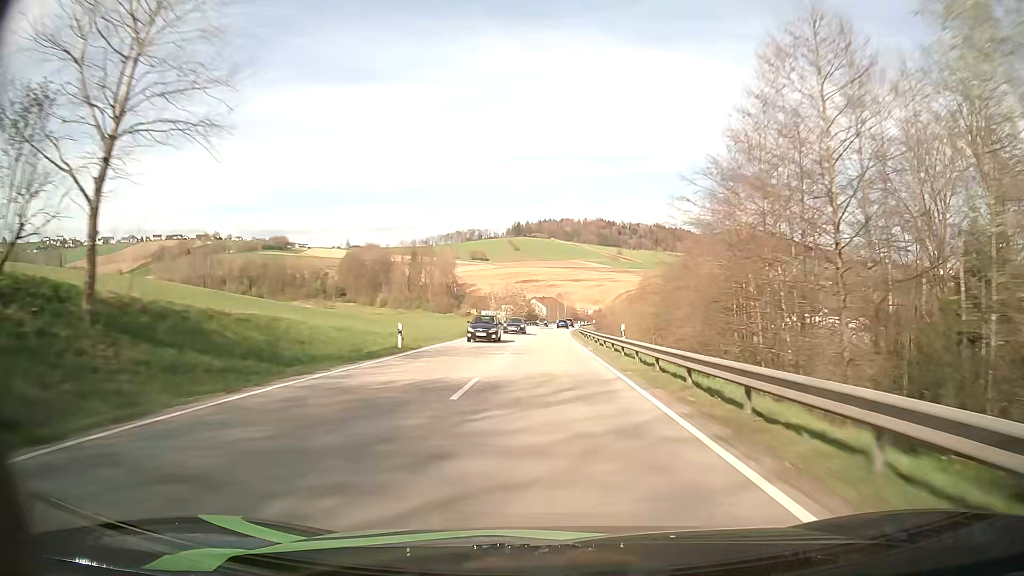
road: secondary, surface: asphalt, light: Day
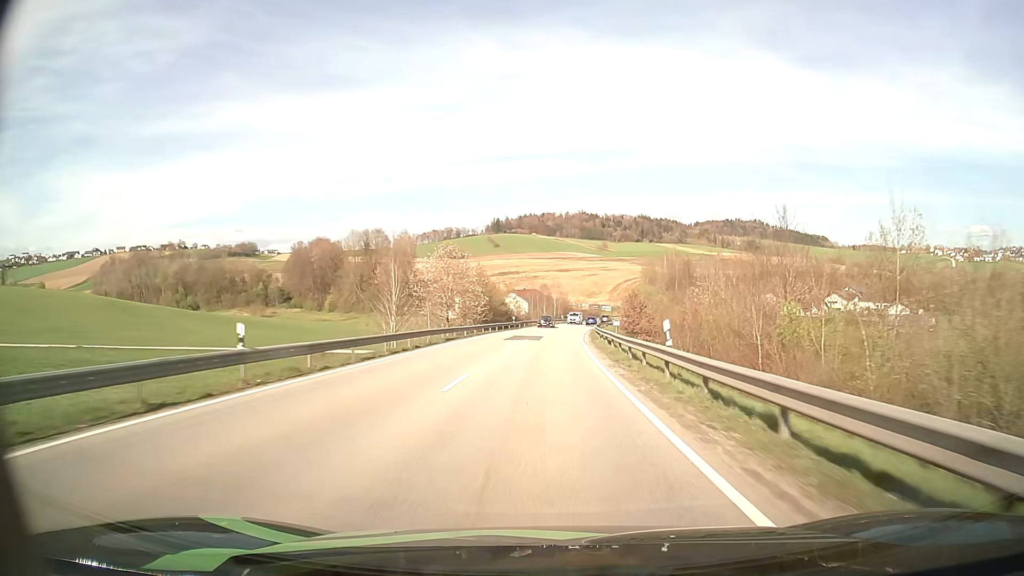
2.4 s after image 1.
(+0.4, +58.5) m; +1°
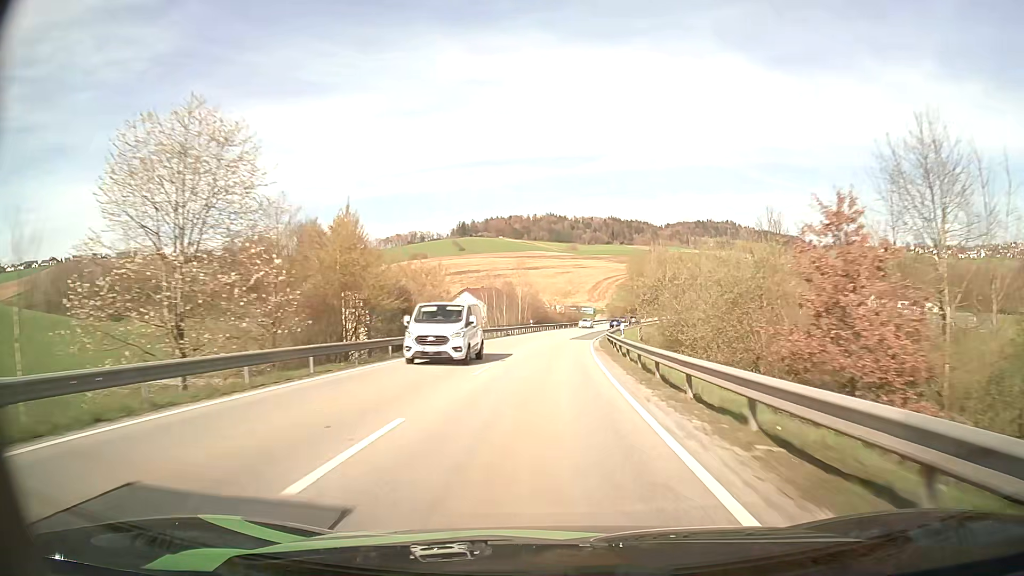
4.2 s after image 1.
(+0.9, +43.4) m; +3°
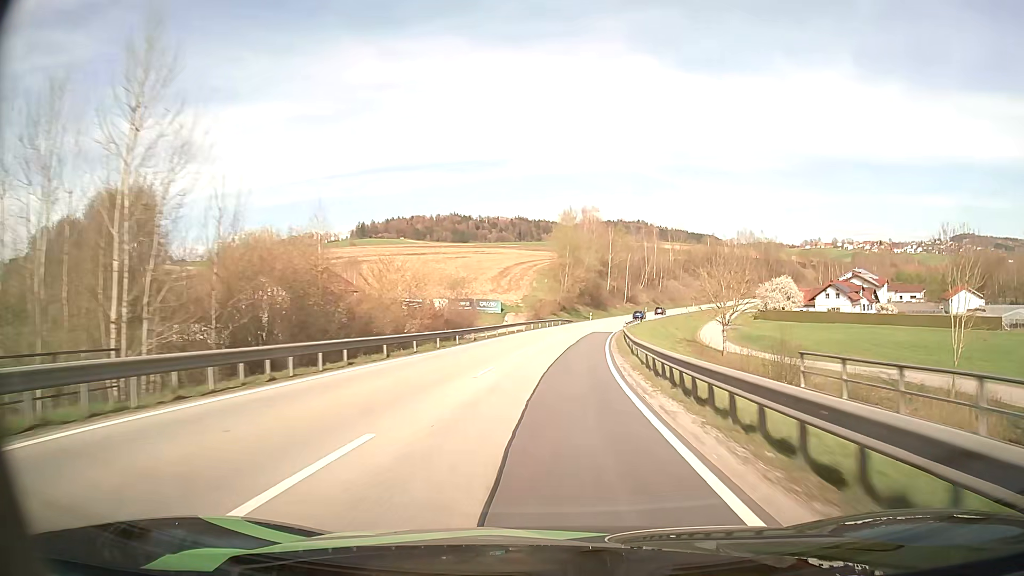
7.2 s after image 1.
(+4.8, +72.7) m; +8°
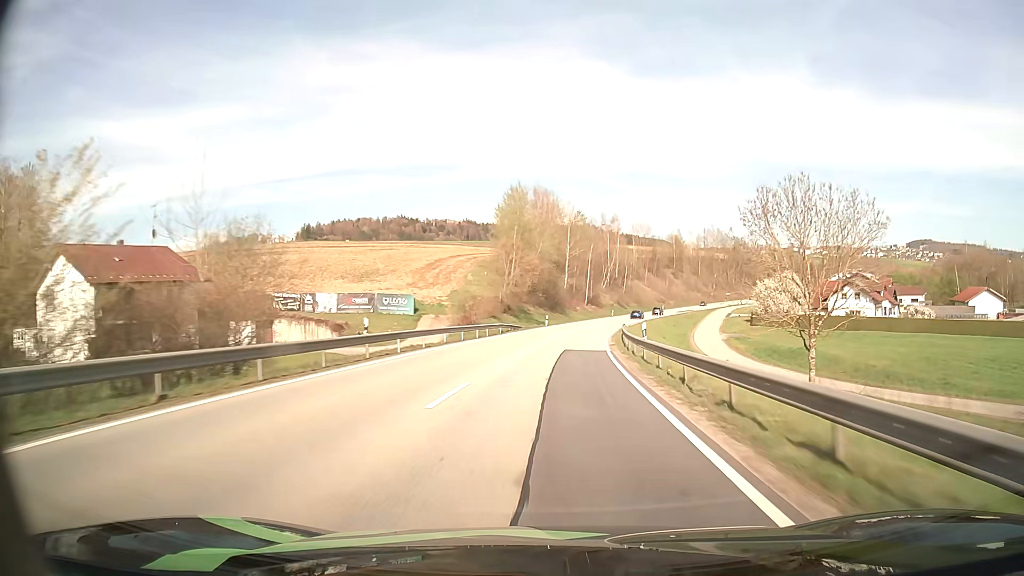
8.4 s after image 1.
(+1.0, +29.9) m; +4°
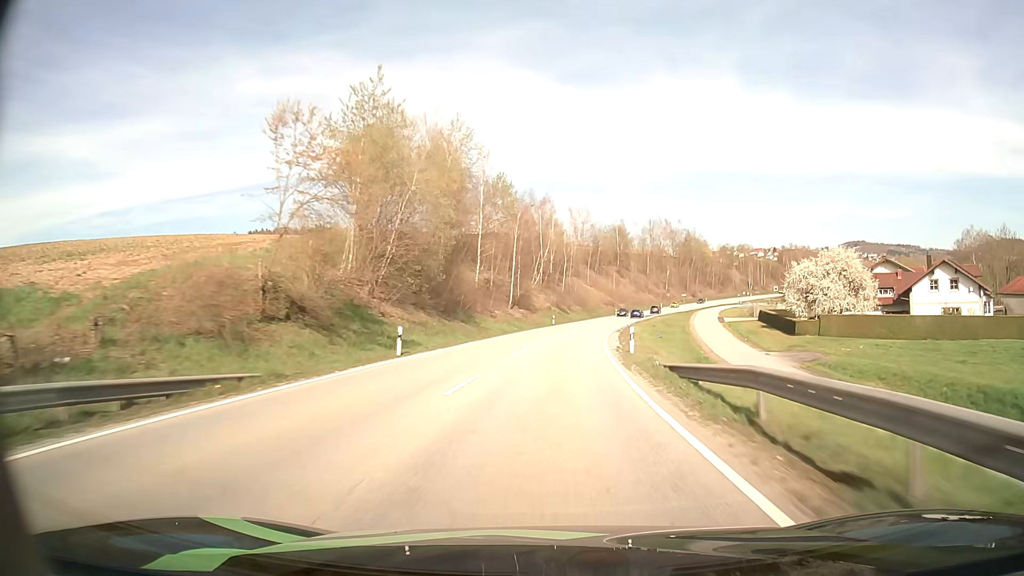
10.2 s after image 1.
(+2.6, +45.9) m; +6°
